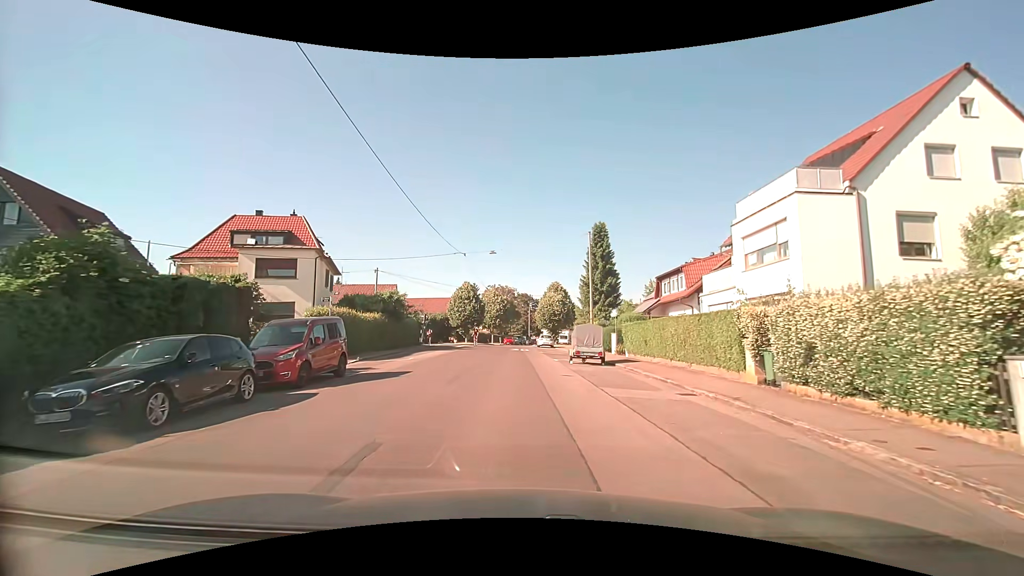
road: residential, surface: asphalt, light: Day
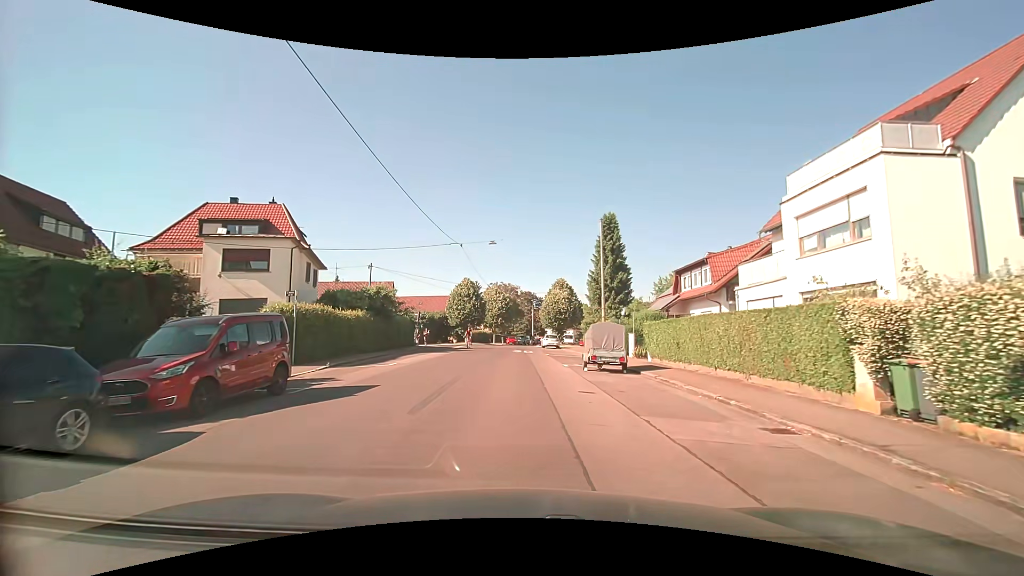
(0.0, +4.1) m; 0°
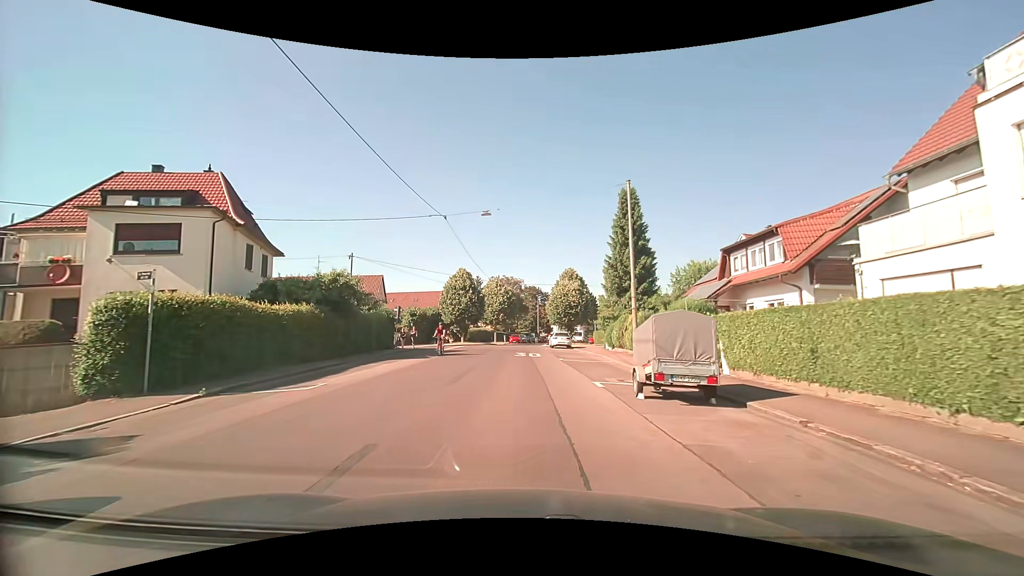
(-0.1, +8.1) m; -1°
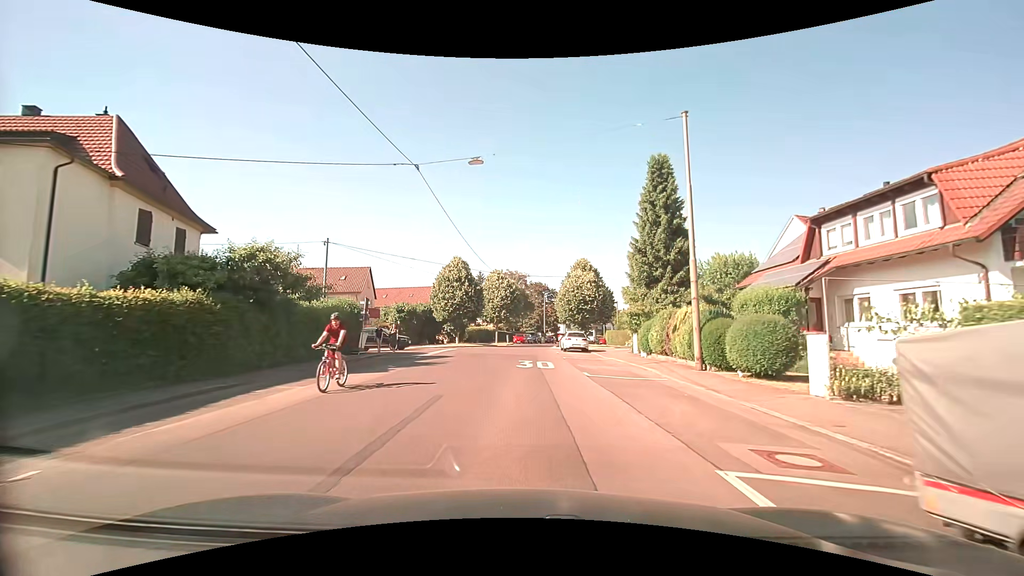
(0.0, +8.2) m; -1°
